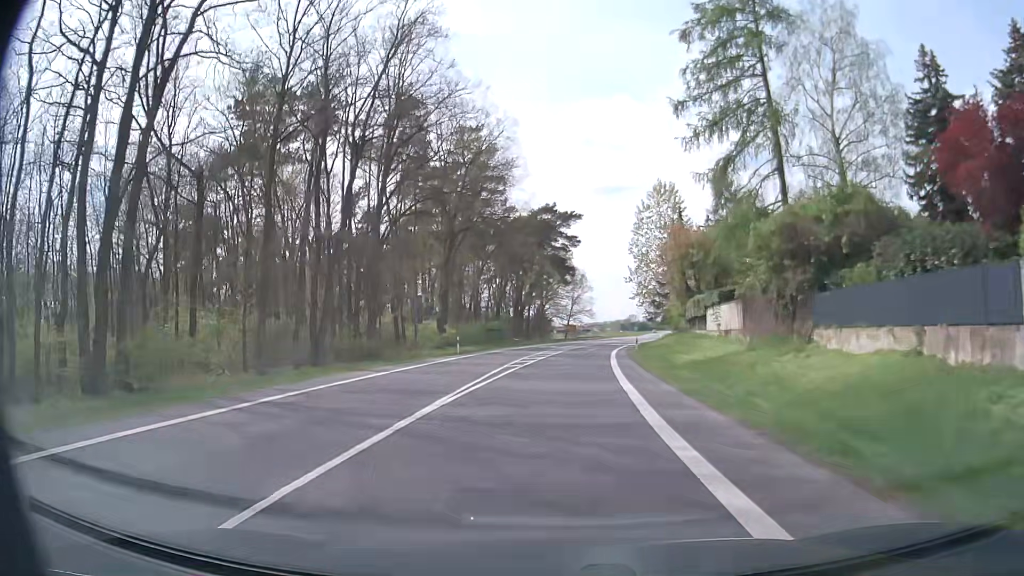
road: secondary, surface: asphalt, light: Day
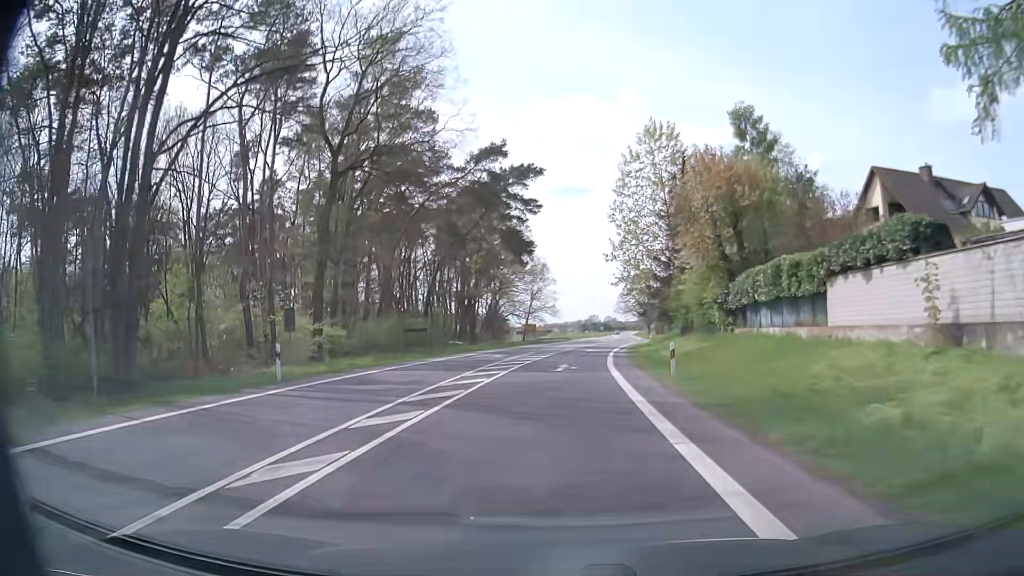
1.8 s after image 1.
(+0.7, +24.8) m; +3°
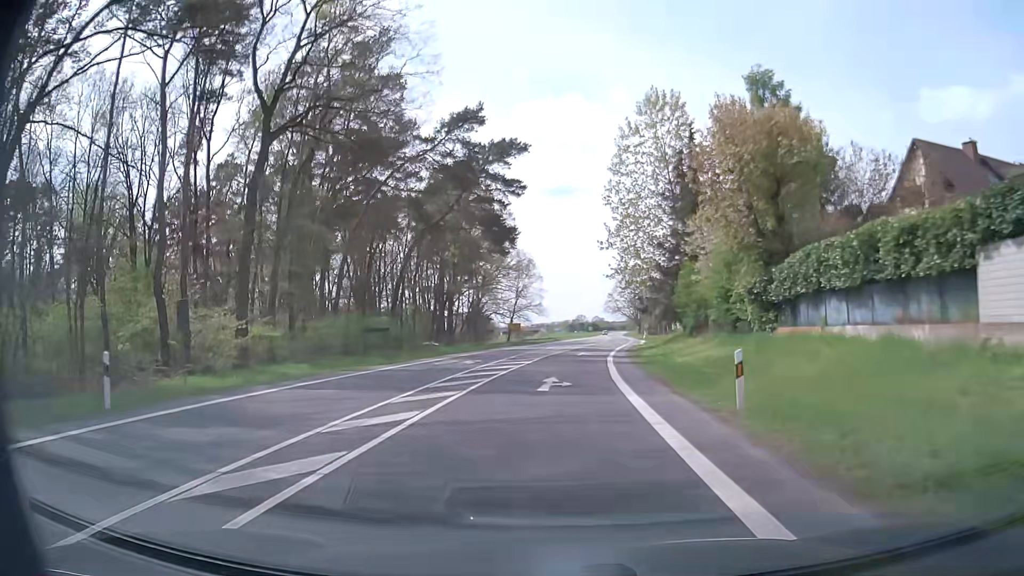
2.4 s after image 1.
(0.0, +8.3) m; +1°
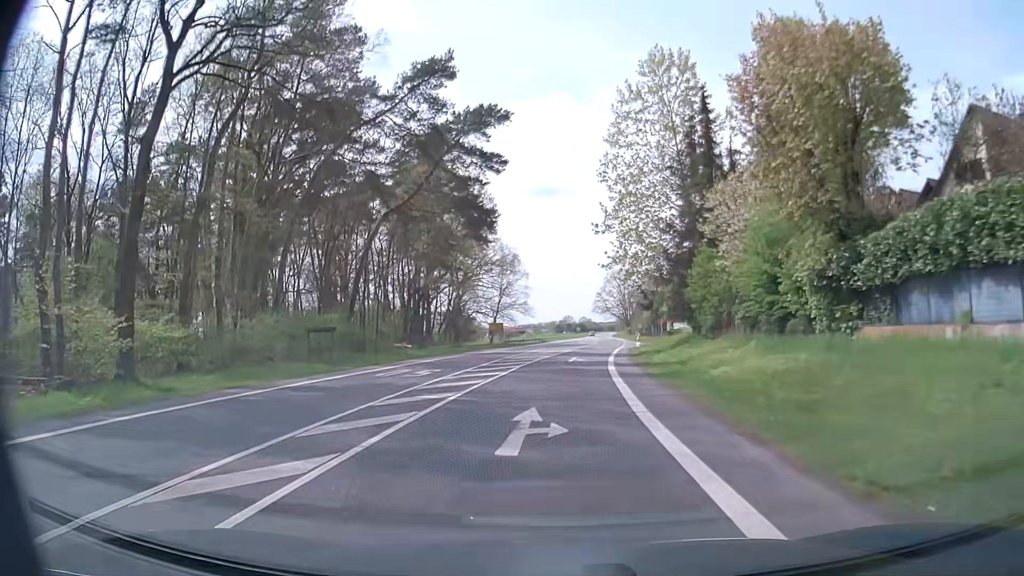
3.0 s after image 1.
(+0.1, +8.3) m; +2°
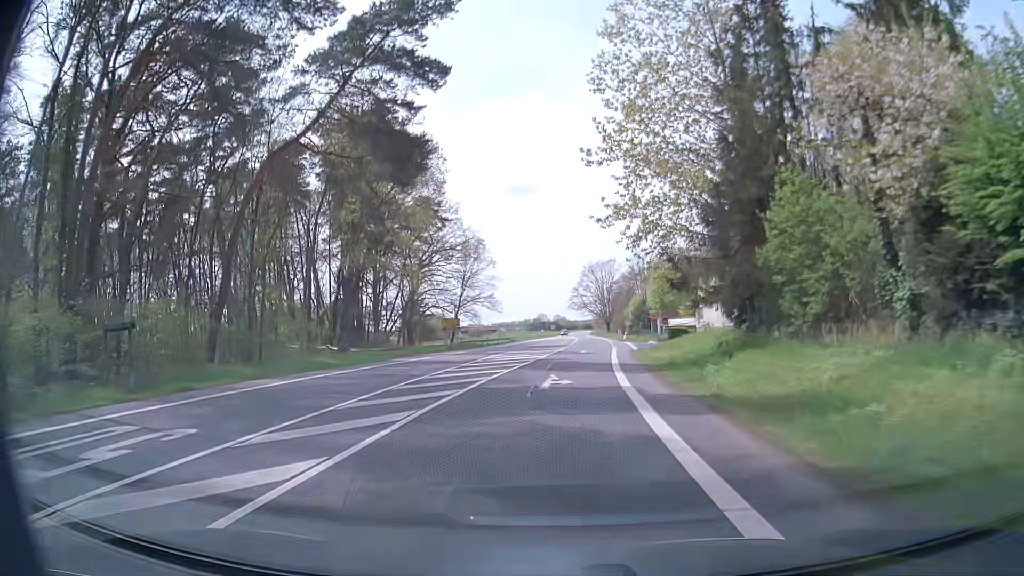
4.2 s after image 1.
(+0.3, +16.8) m; +3°
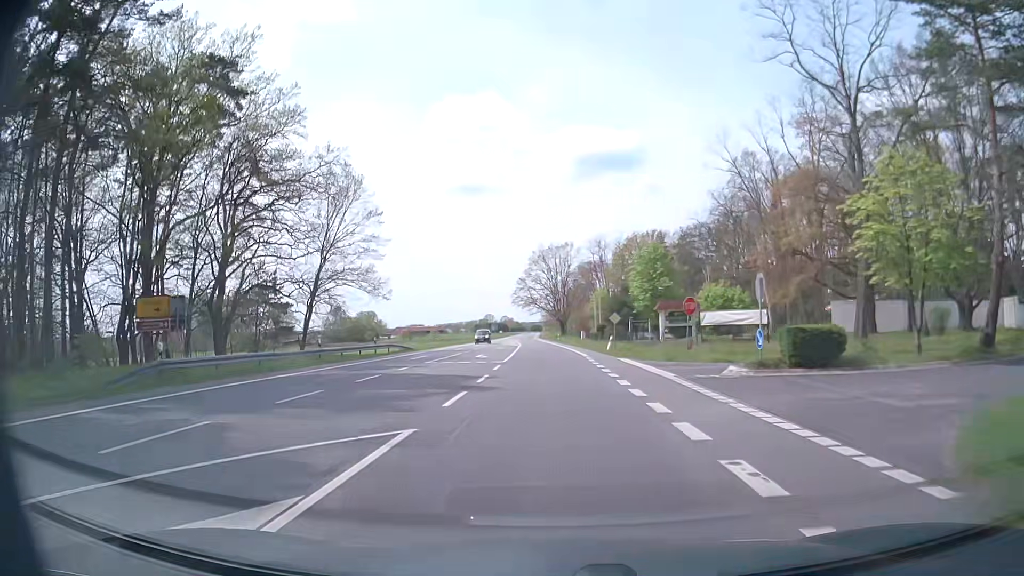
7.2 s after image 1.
(+1.4, +42.5) m; +4°
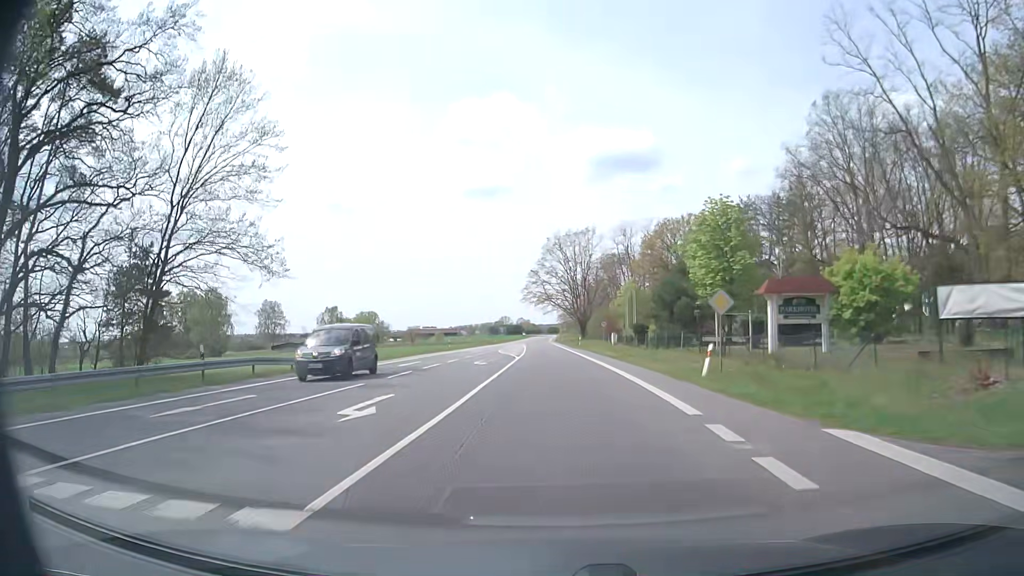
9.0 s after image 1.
(-0.3, +26.1) m; -1°
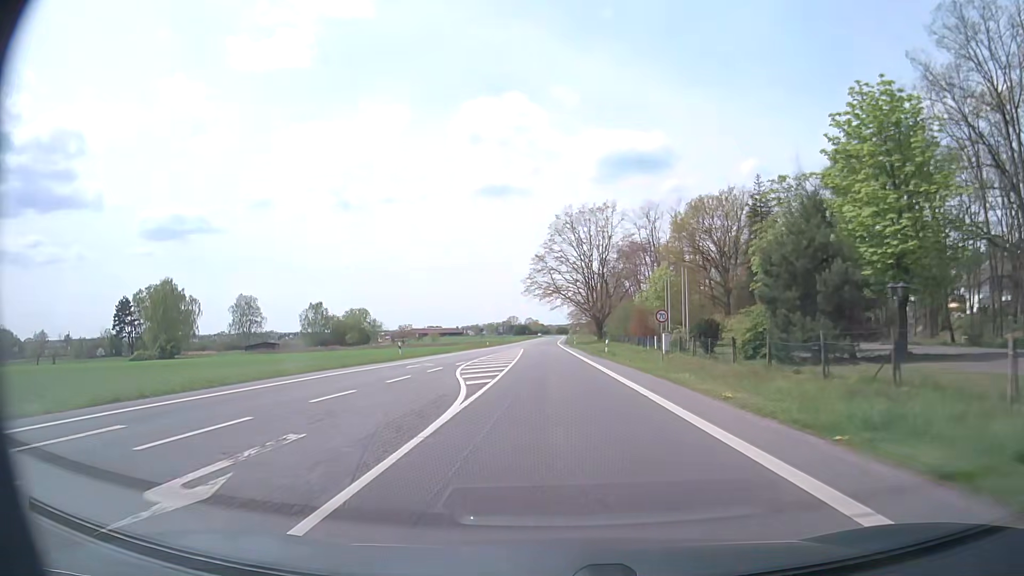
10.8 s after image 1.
(-0.2, +26.5) m; -1°
(0, +10) (0, +20) (0, +30) (0, +40) (-1, +50) (-1, +60) (-1, +70) (-1, +80) (-1, +90) (-1, +100) m
